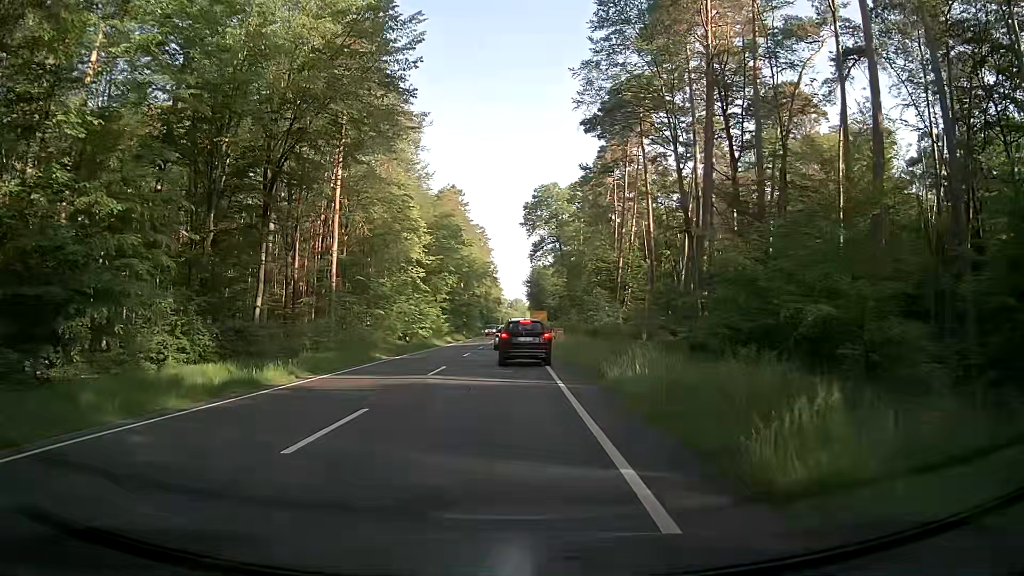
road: primary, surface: asphalt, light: Day
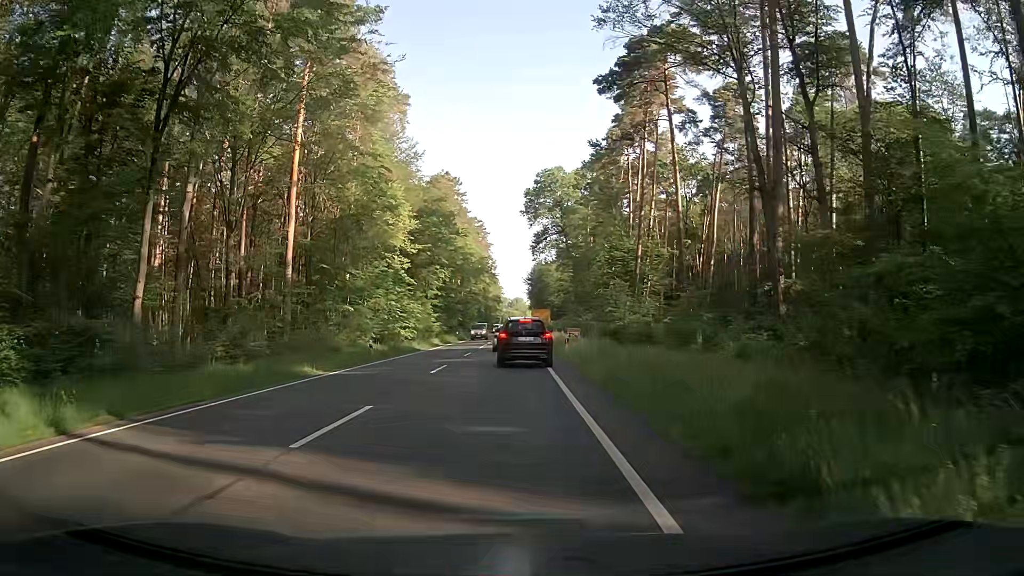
(0.0, +11.9) m; 0°
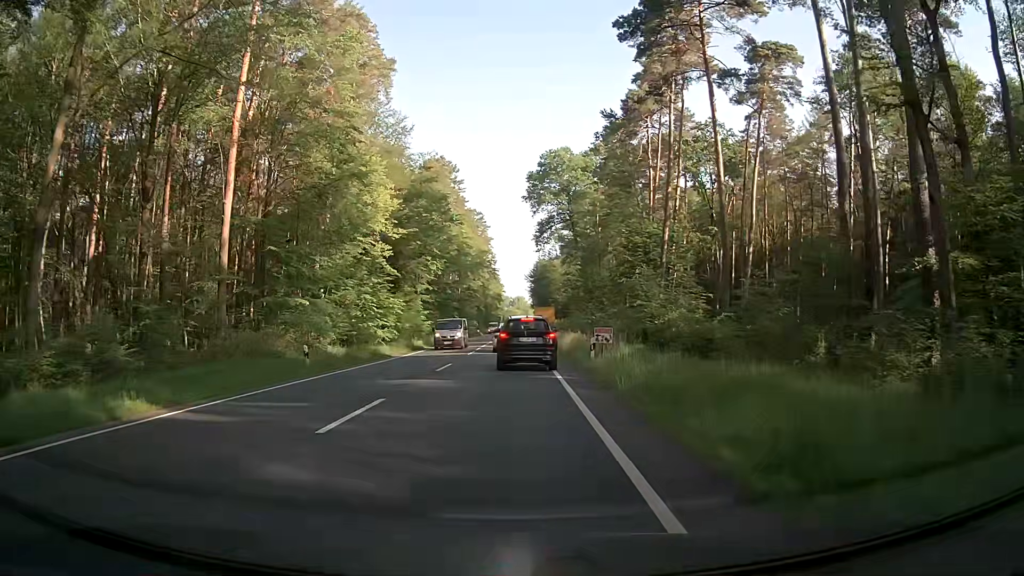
(-0.1, +11.3) m; 0°
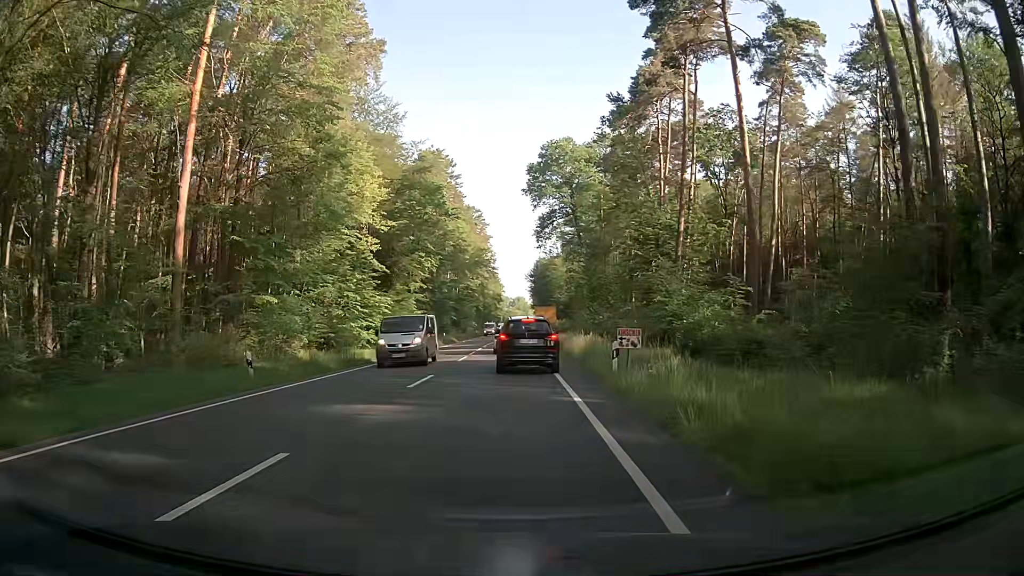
(0.0, +5.3) m; 0°
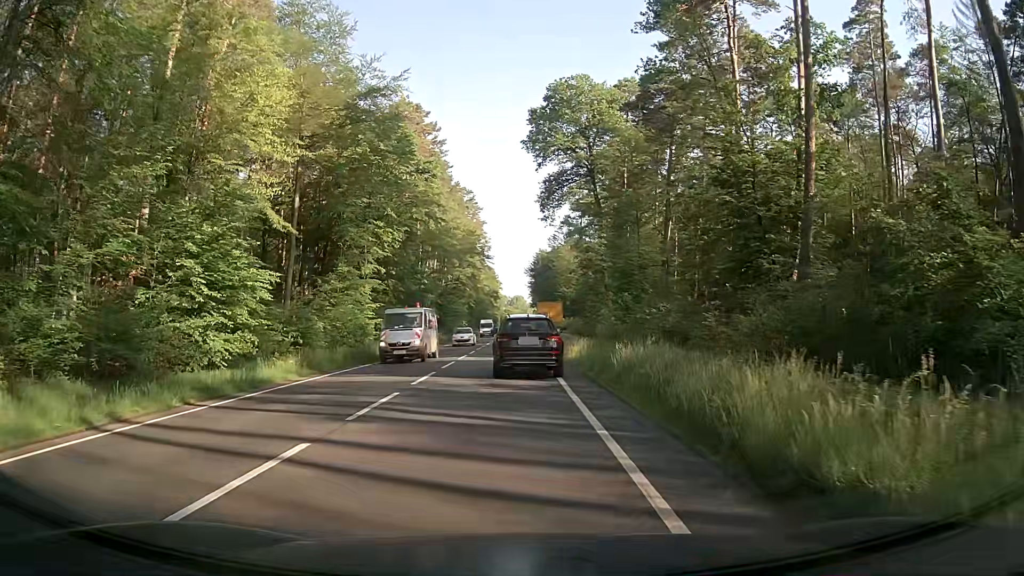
(-0.2, +23.5) m; -1°
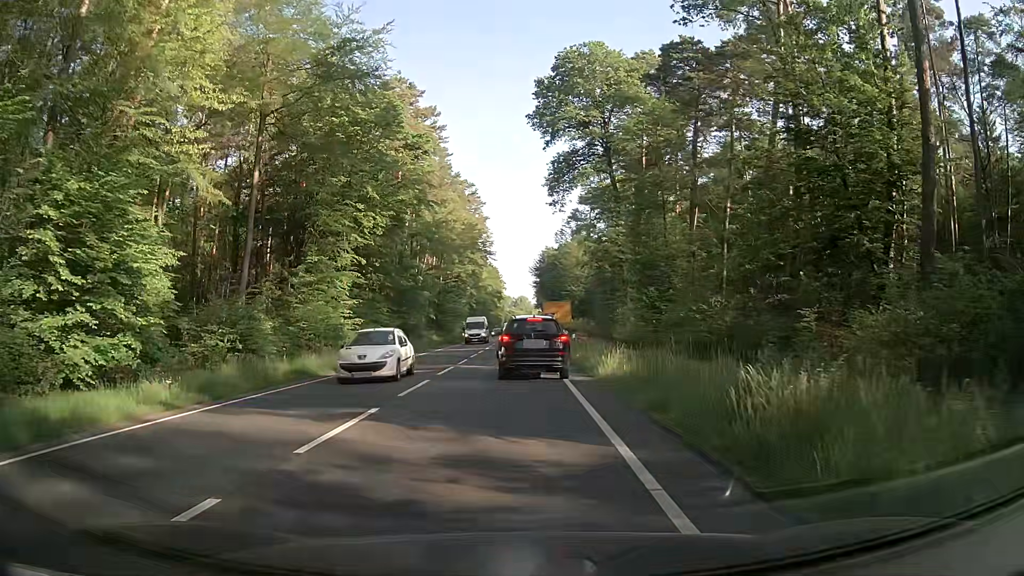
(+0.1, +8.8) m; 0°
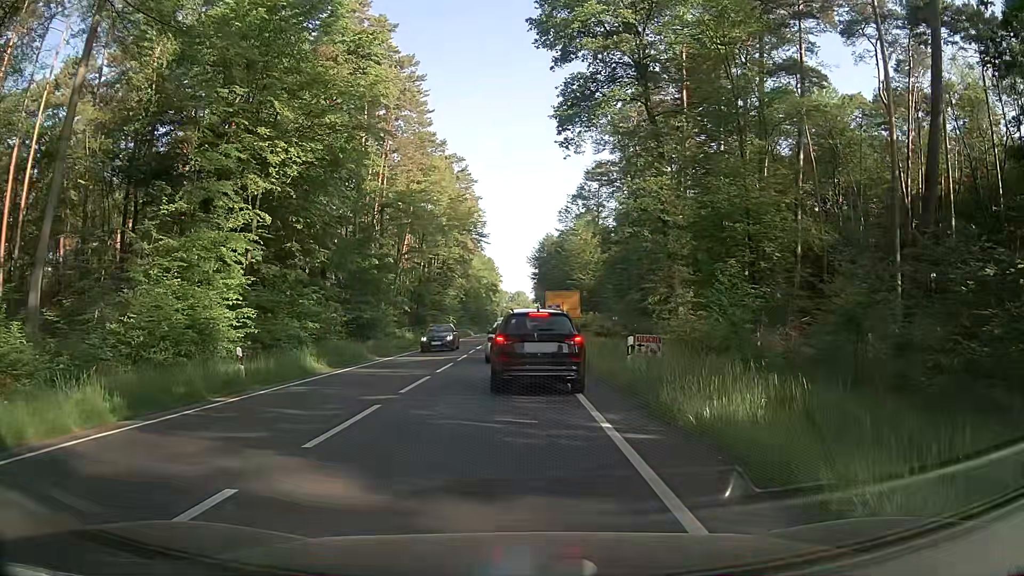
(+0.2, +18.0) m; +1°
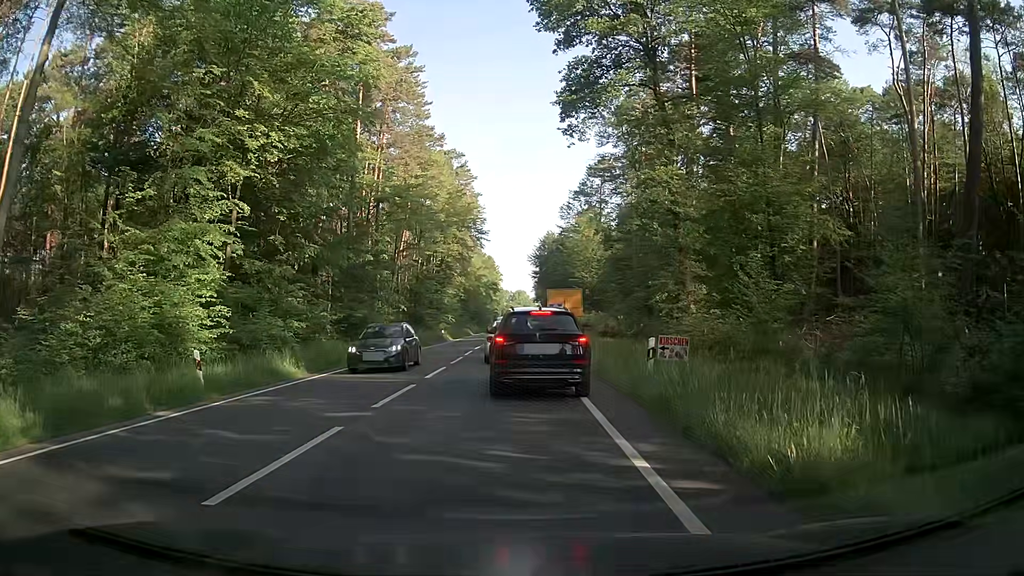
(0.0, +2.5) m; +1°
